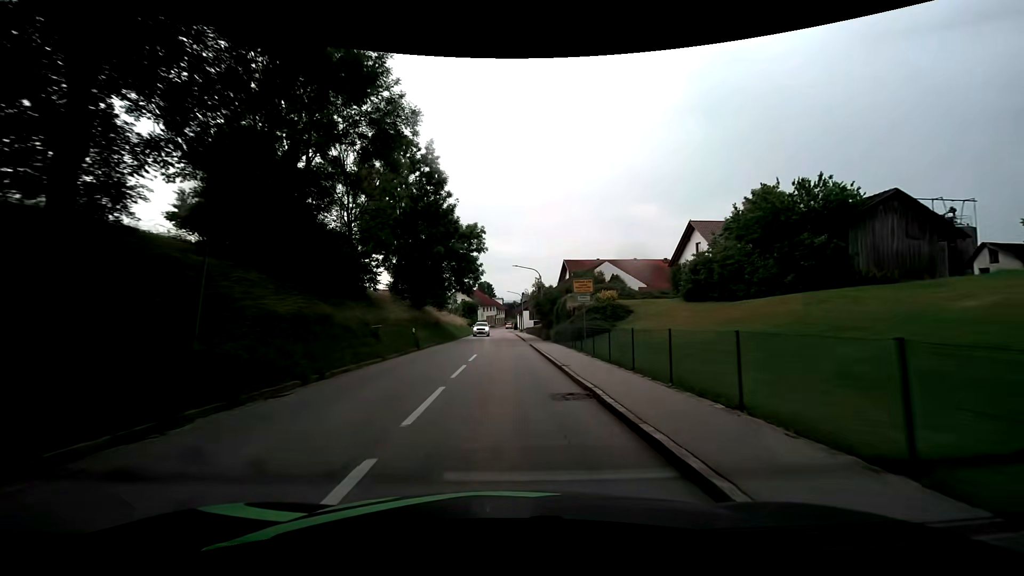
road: tertiary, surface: asphalt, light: Day
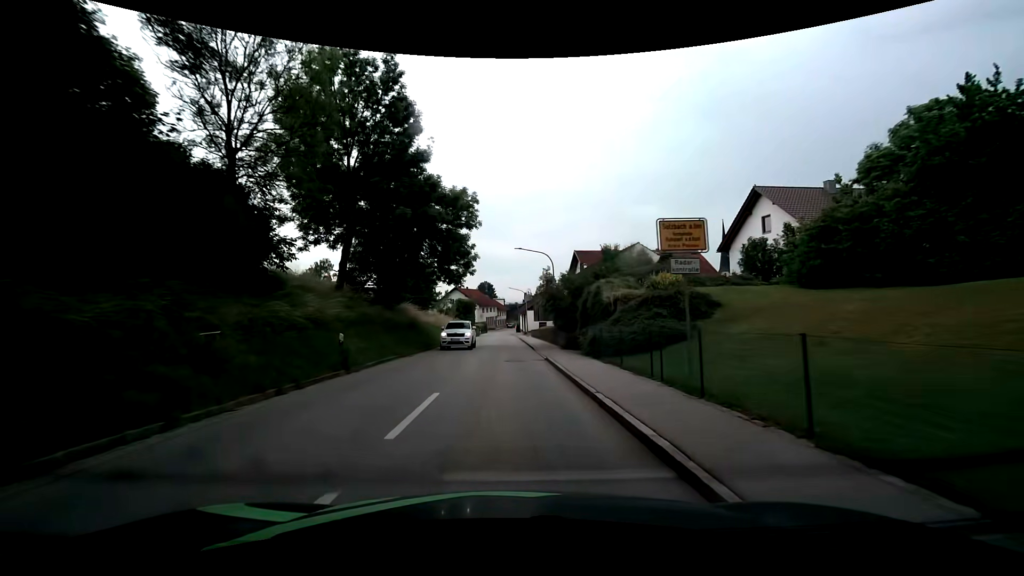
(+0.1, +12.8) m; -1°
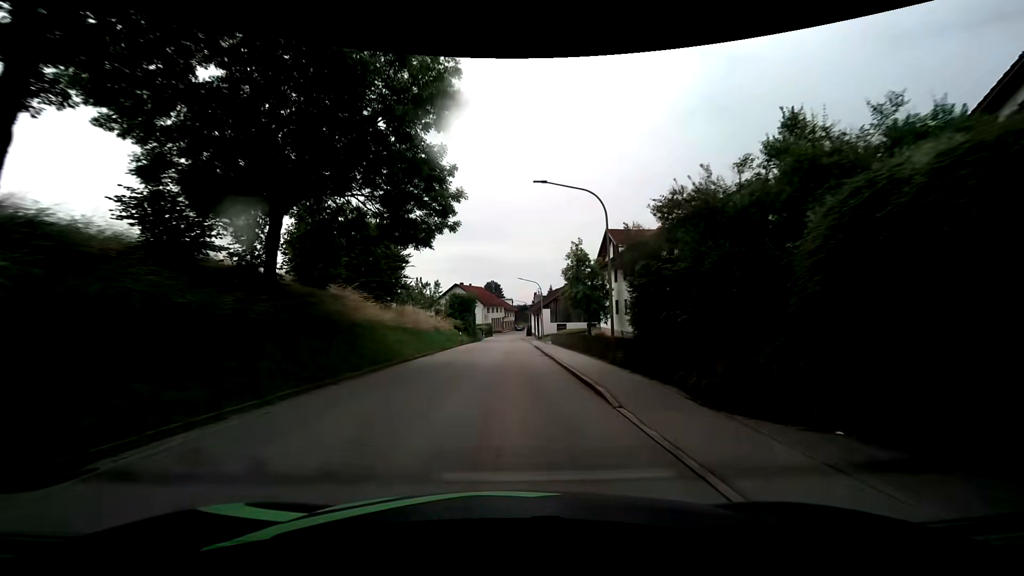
(0.0, +18.8) m; 0°
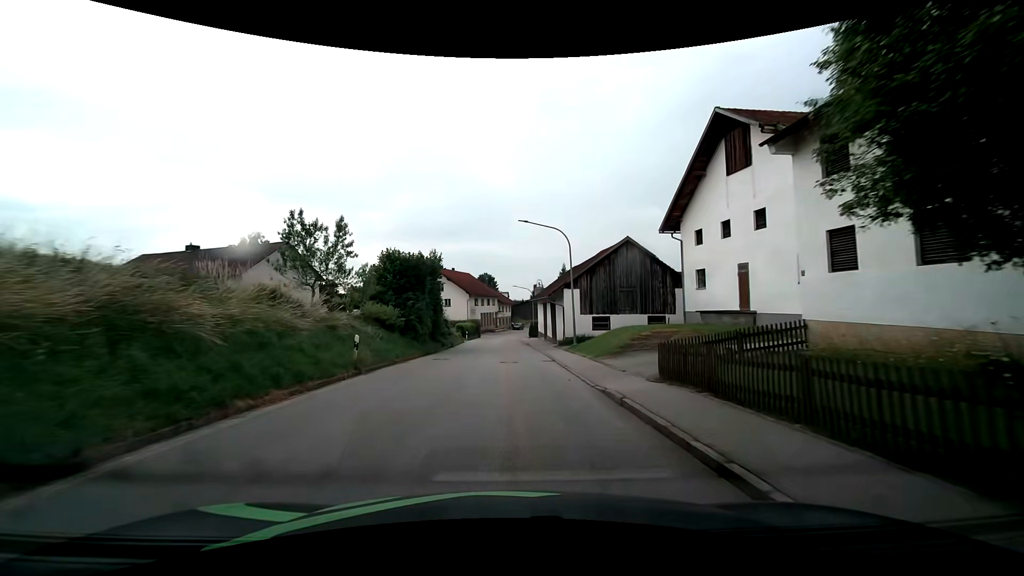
(0.0, +31.9) m; 0°
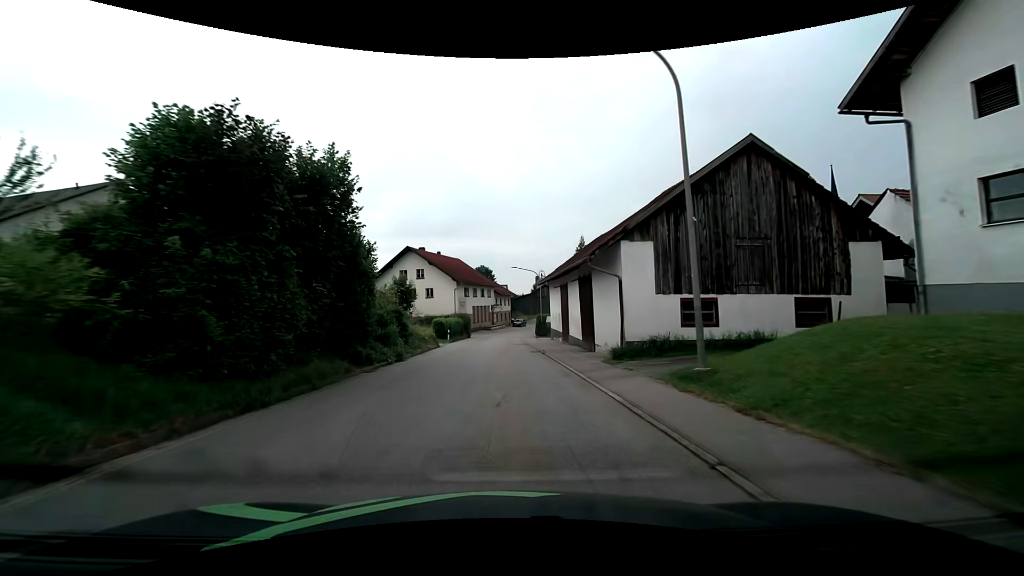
(0.0, +19.2) m; 0°
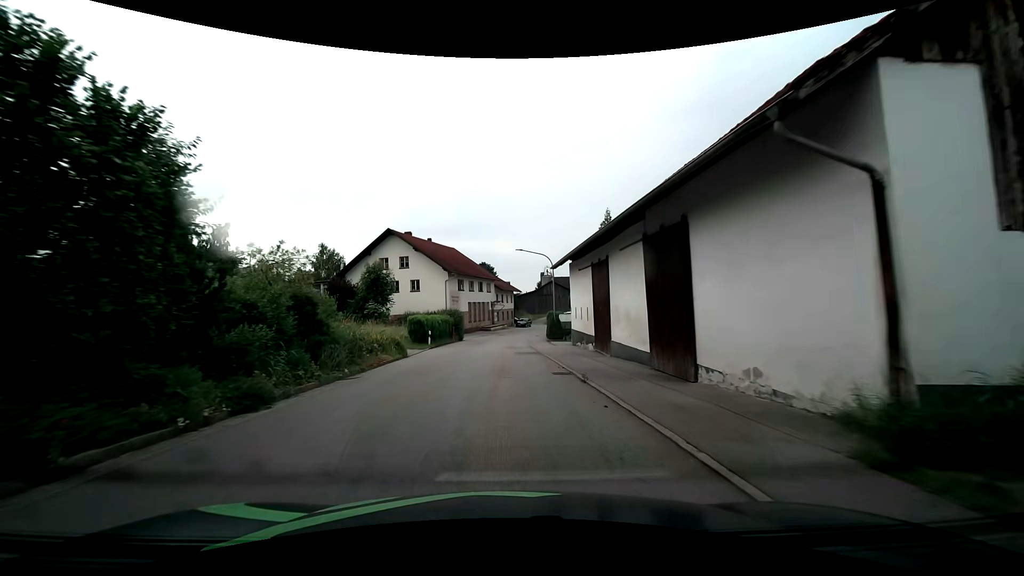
(0.0, +12.5) m; 0°
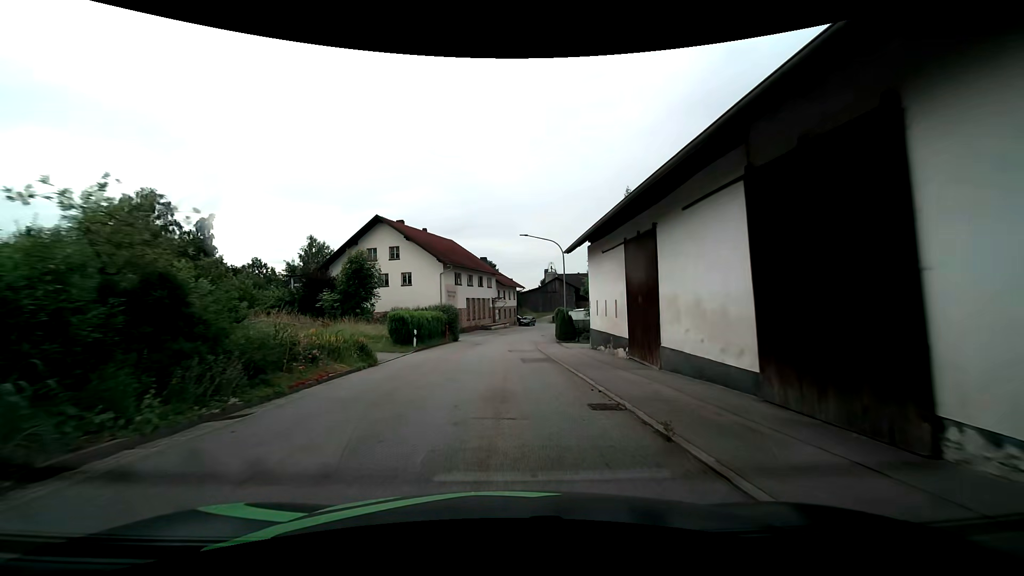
(0.0, +6.1) m; -1°
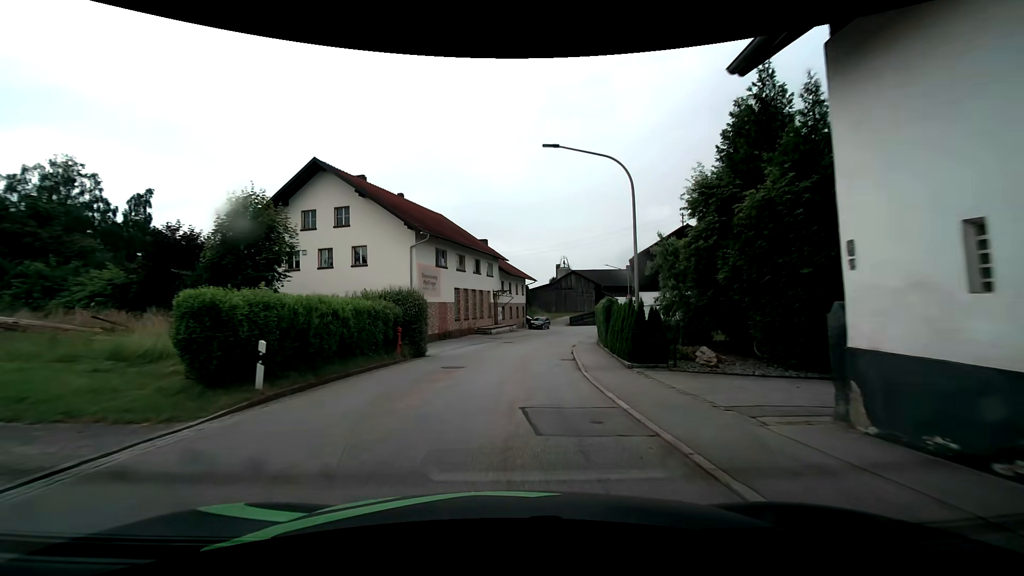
(0.0, +18.0) m; 0°
(0, +10) (+1, +20) (+2, +30) (+4, +40) (+6, +49) (+9, +59) (+13, +68) (+19, +76) (+26, +83) (+33, +90) m
